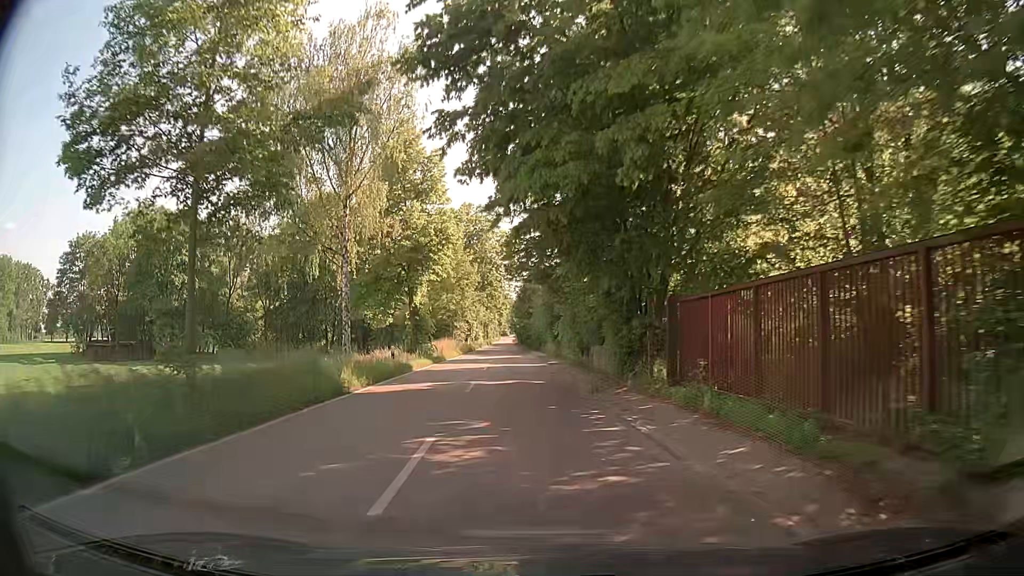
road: tertiary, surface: asphalt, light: Day
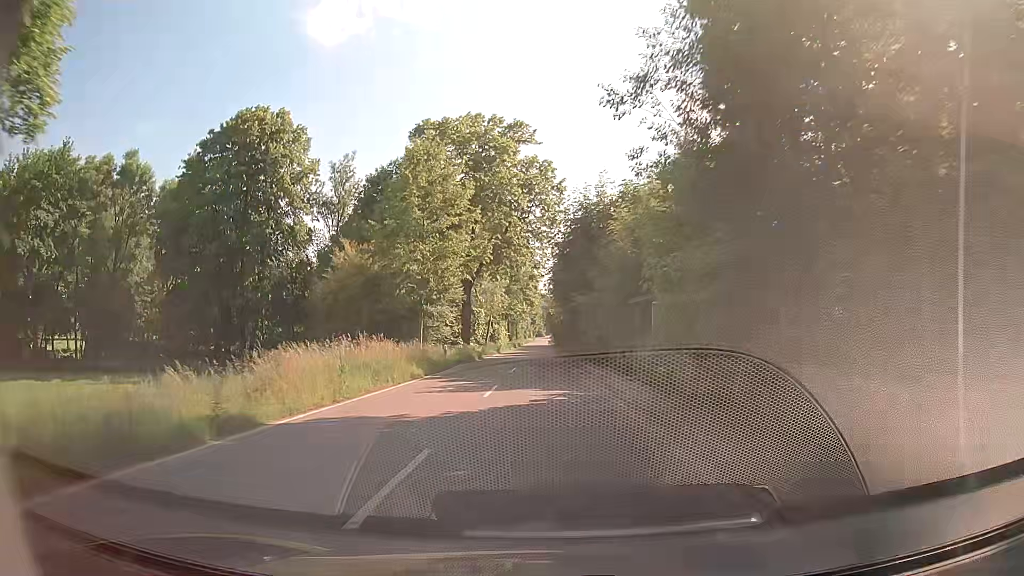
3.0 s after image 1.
(-1.6, +36.5) m; -4°
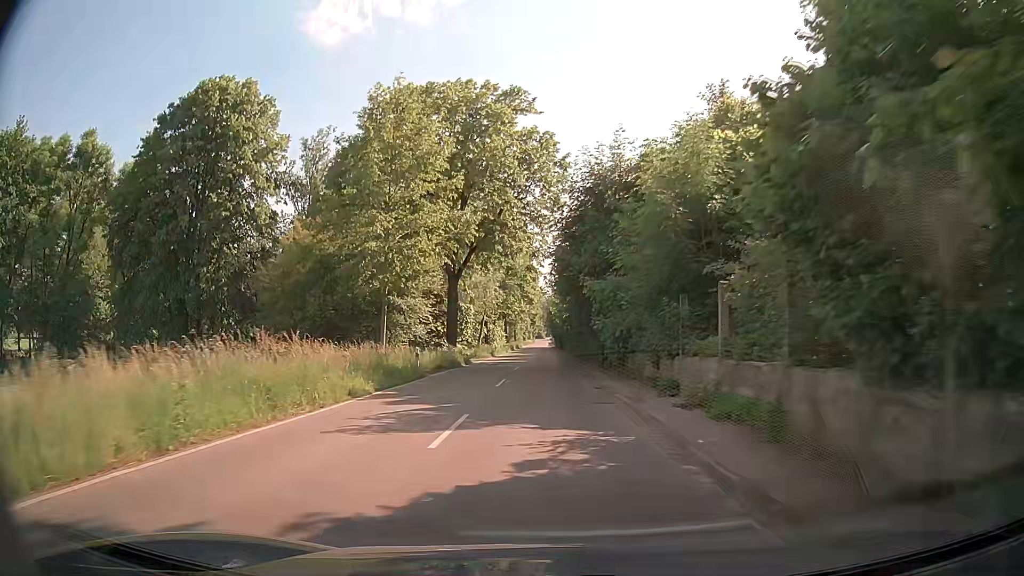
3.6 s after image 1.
(+0.1, +7.7) m; 0°
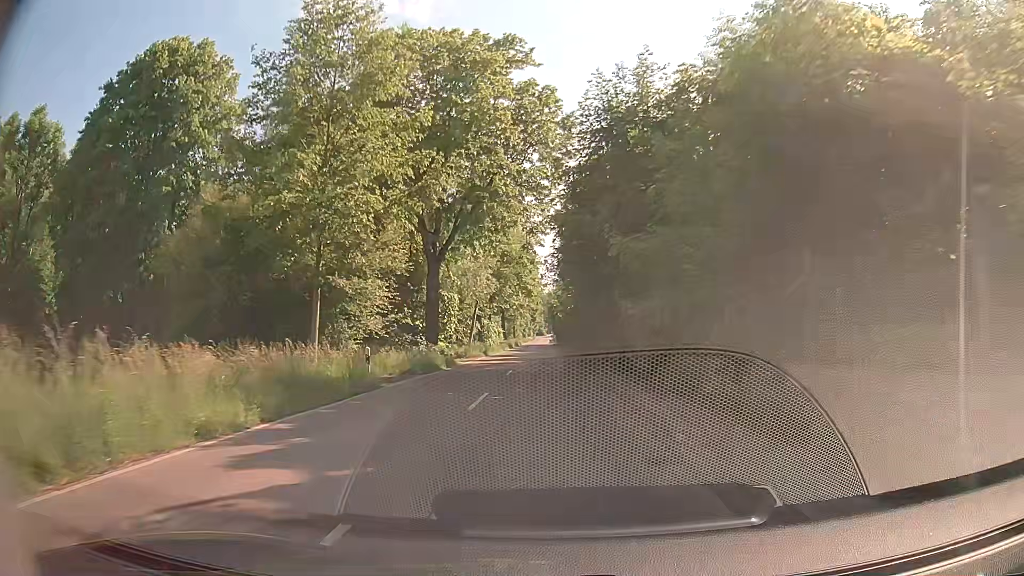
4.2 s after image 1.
(0.0, +7.8) m; -1°
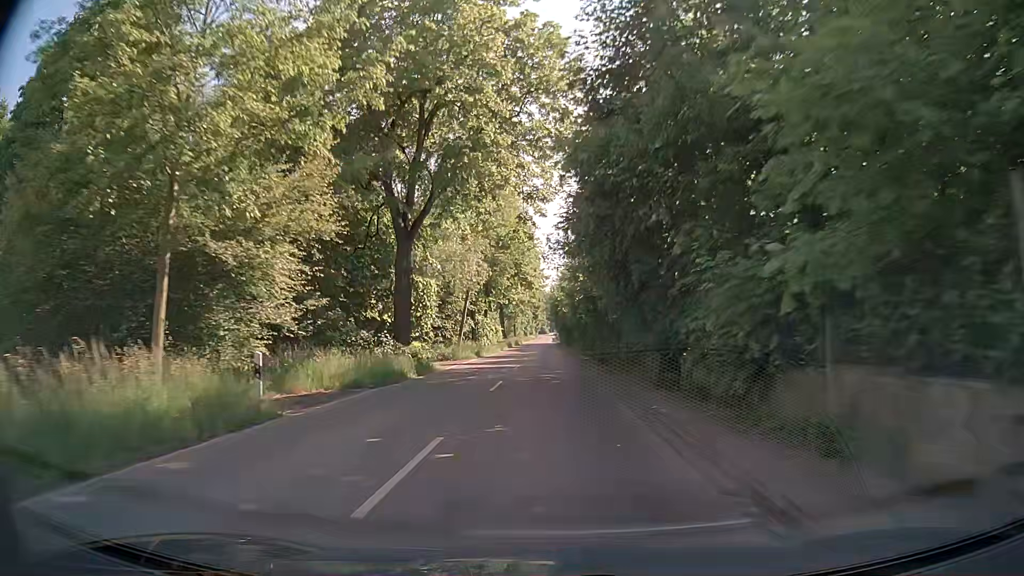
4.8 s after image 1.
(+0.1, +7.9) m; 0°
